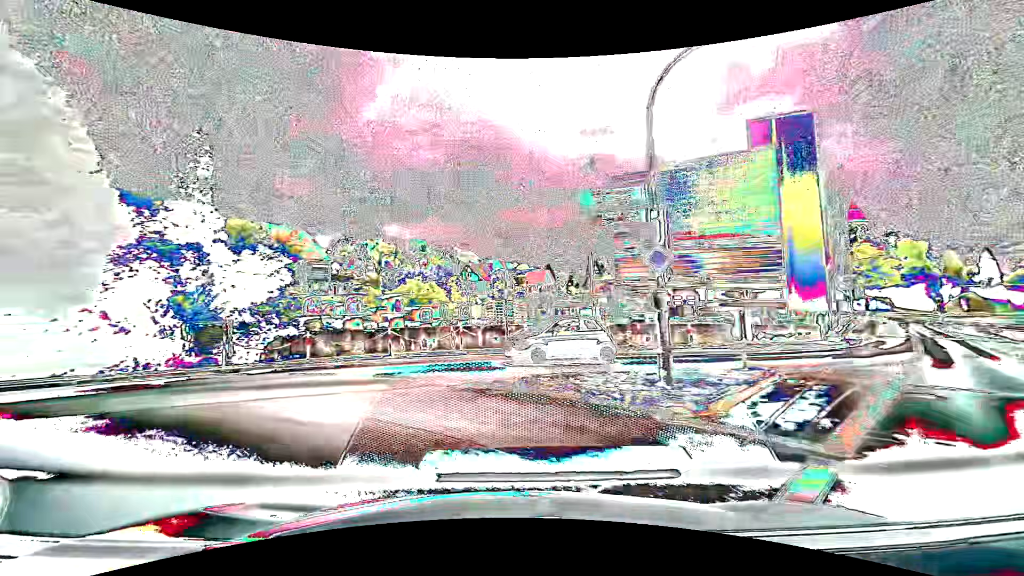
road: tertiary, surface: asphalt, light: Day
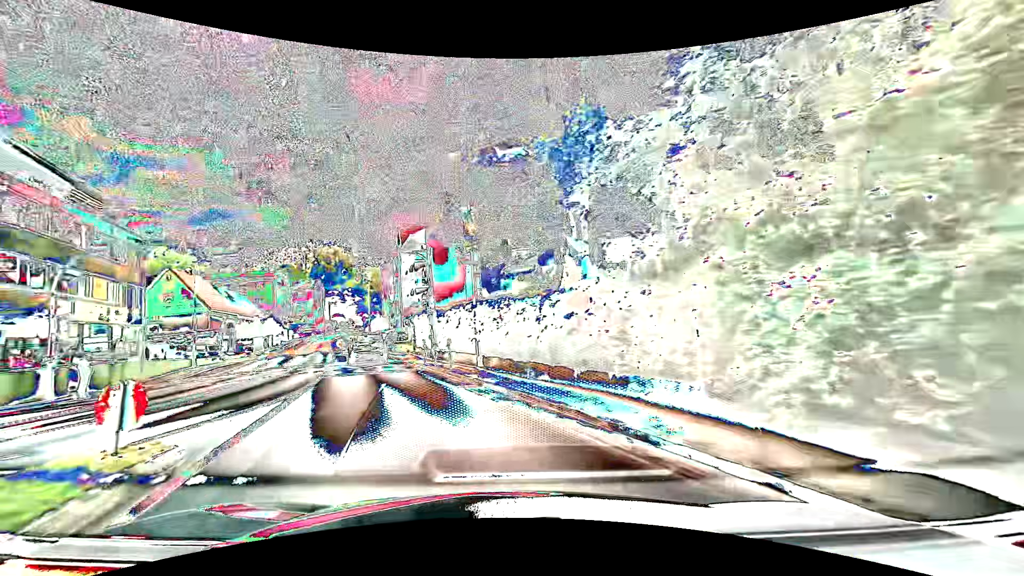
(-13.7, +11.5) m; -91°
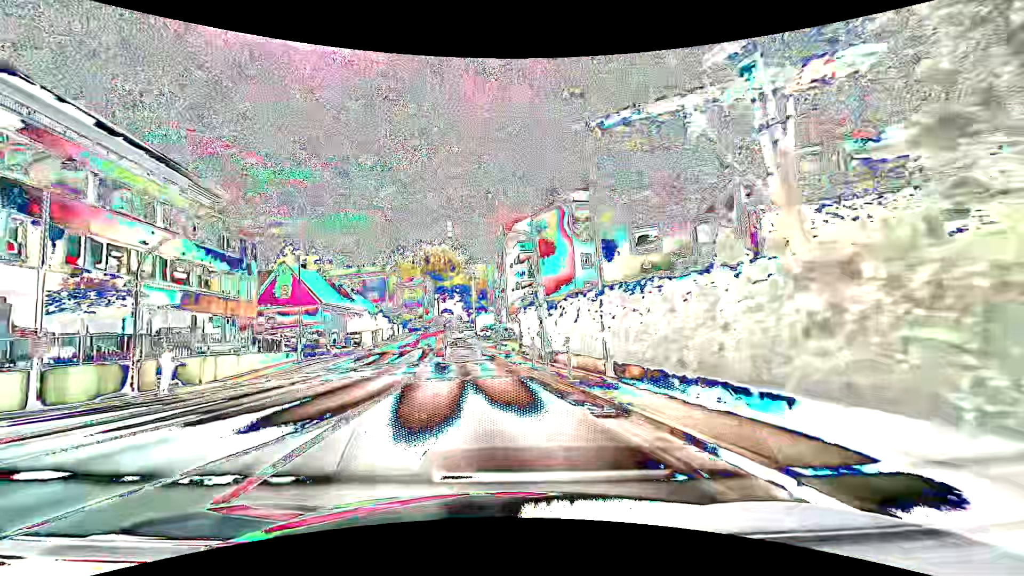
(-0.6, +4.9) m; -12°
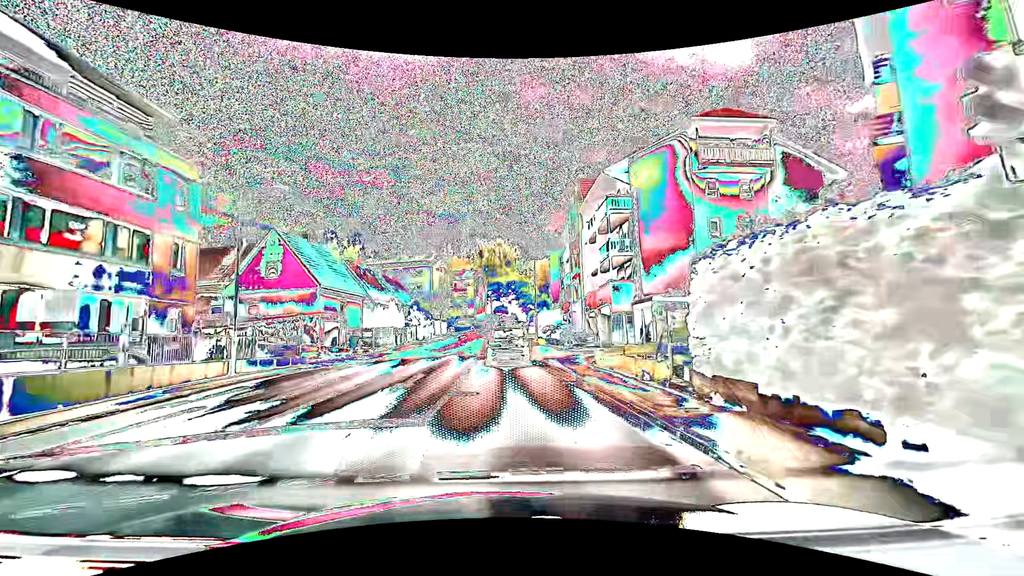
(-1.7, +17.4) m; -7°
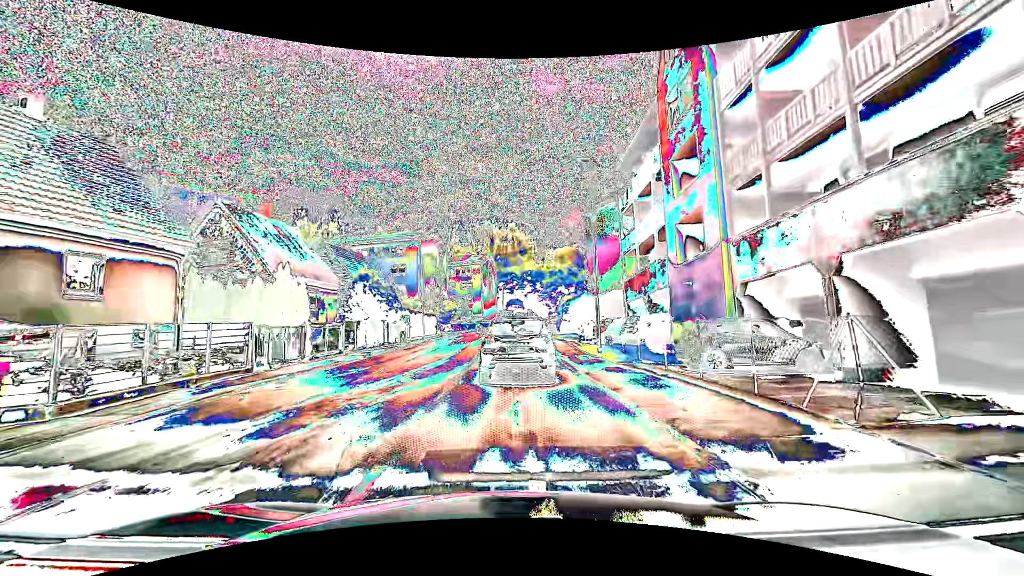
(0.0, +24.9) m; 0°
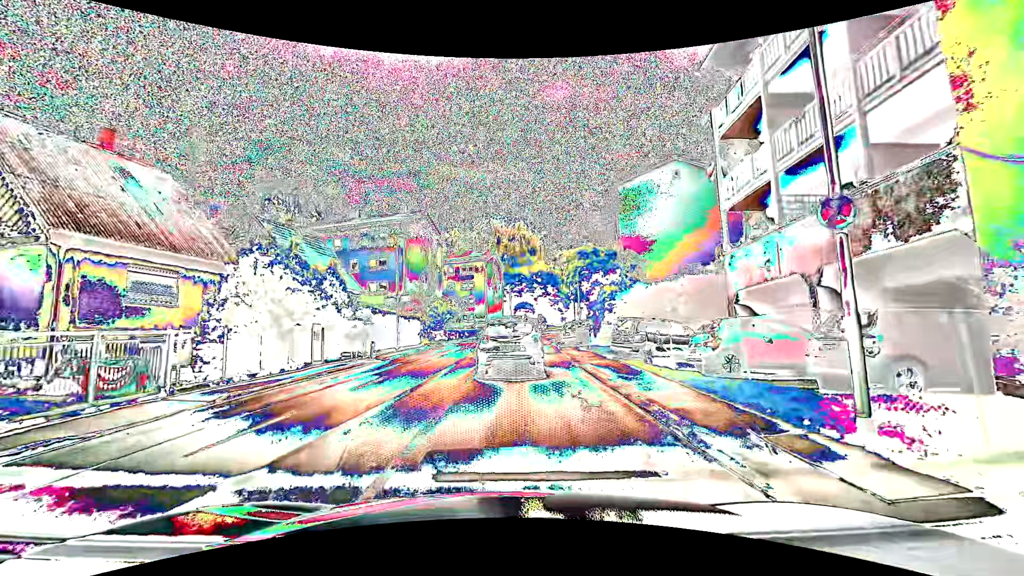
(-0.4, +13.9) m; -2°
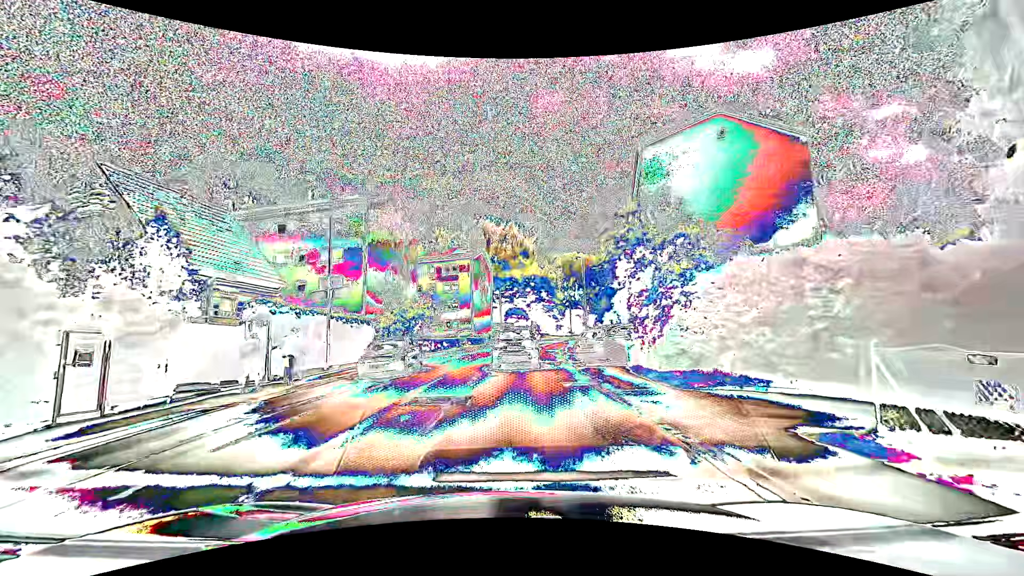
(+0.1, +11.5) m; +1°
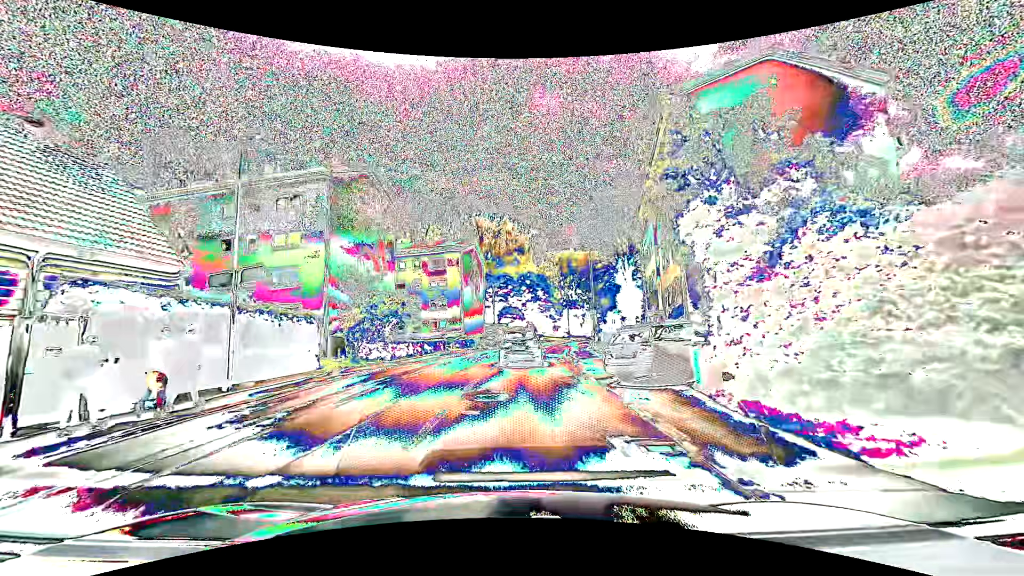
(0.0, +7.3) m; +1°
(0, +10) (0, +20) (+1, +30) (+2, +40) (+4, +50) (+5, +60) (+7, +69) (+10, +79) (+12, +89) (+16, +98) m
